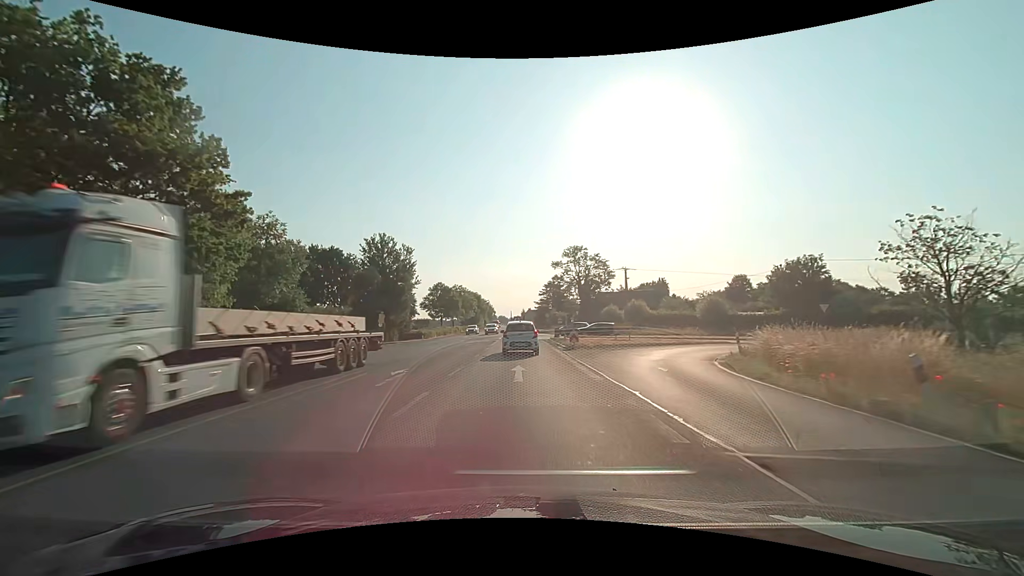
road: primary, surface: asphalt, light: Day
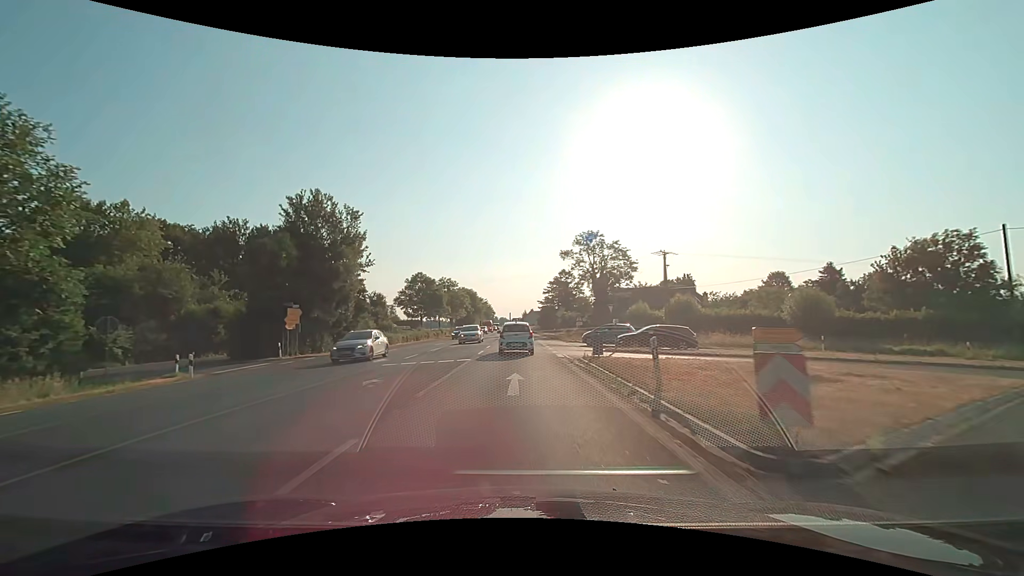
(0.0, +22.6) m; 0°
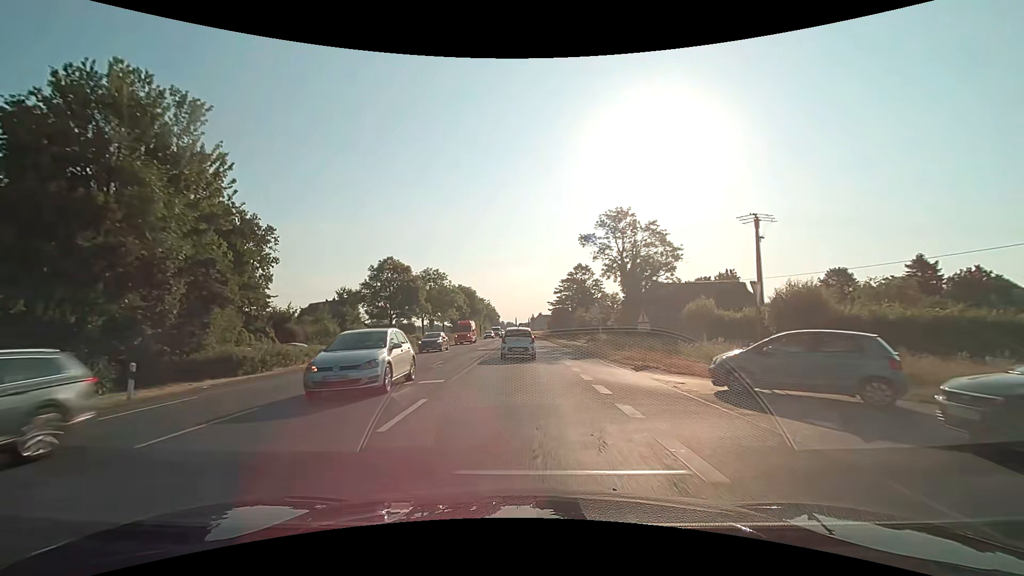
(-0.1, +23.2) m; -1°
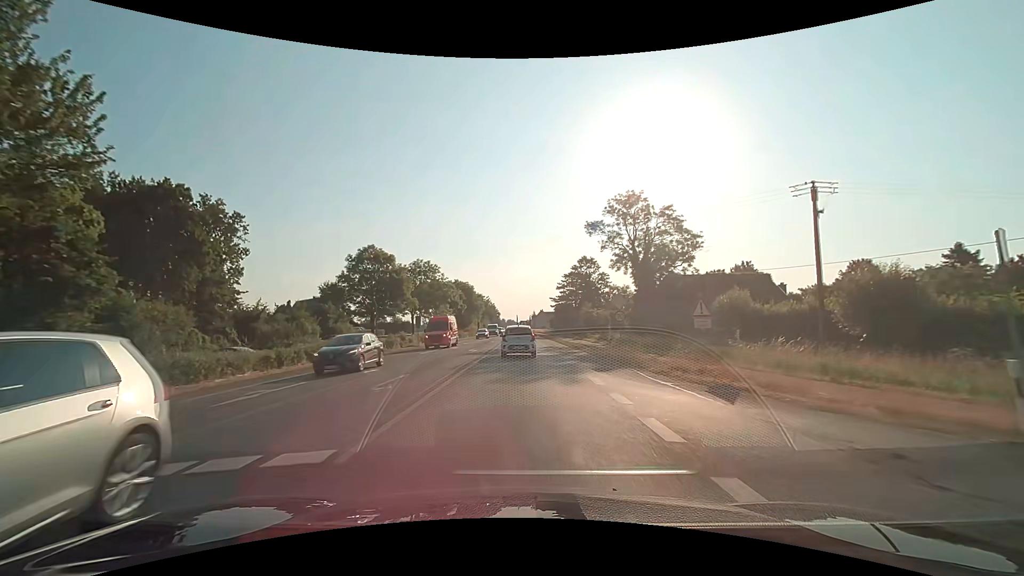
(0.0, +7.8) m; 0°
(0, +10) (0, +20) (0, +30) (0, +40) (0, +50) (0, +60) (0, +70) (0, +80) (-1, +90) (-1, +100) m
